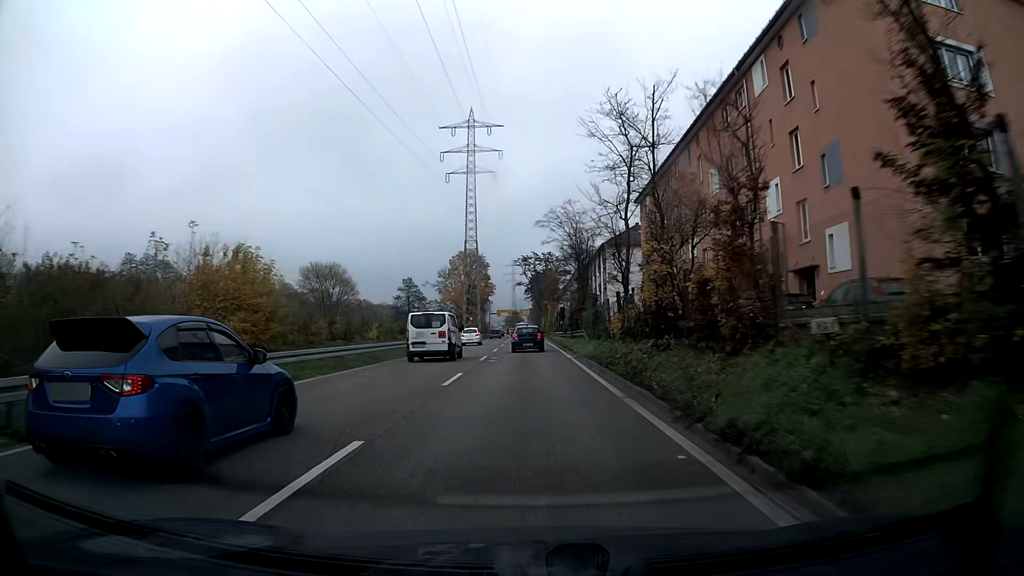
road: trunk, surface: asphalt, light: Day
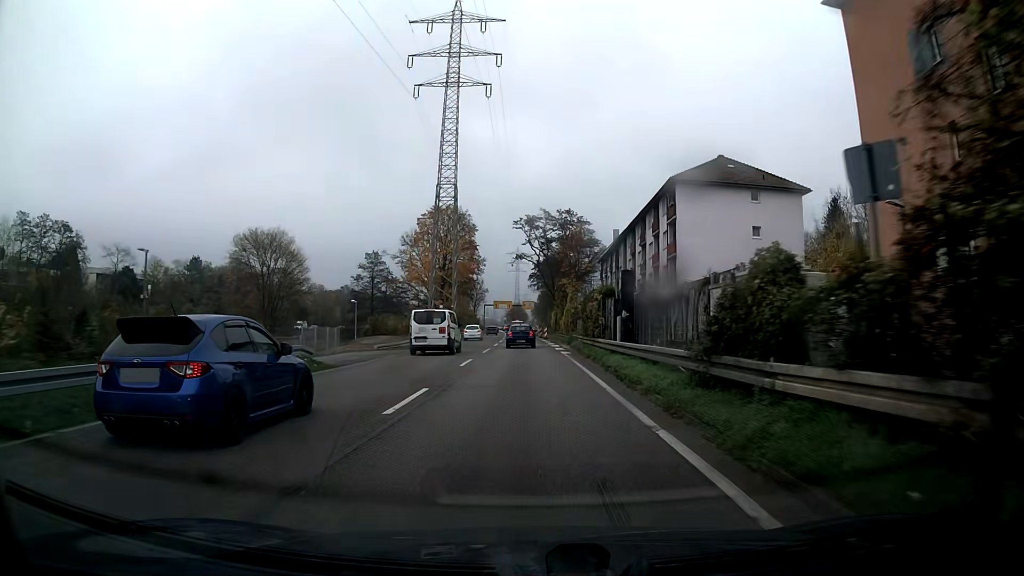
(-0.1, +41.8) m; 0°
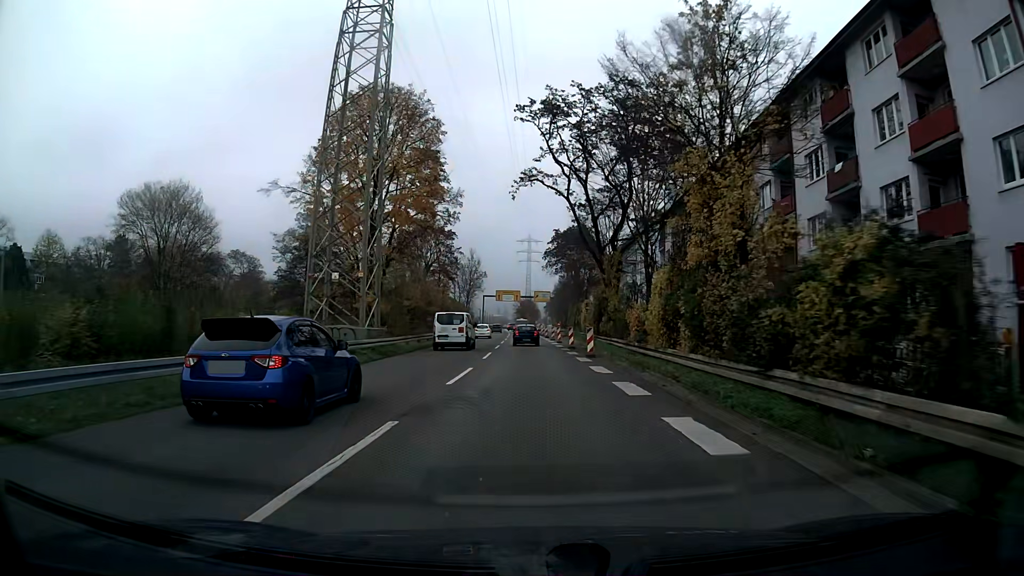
(-0.6, +42.0) m; -1°
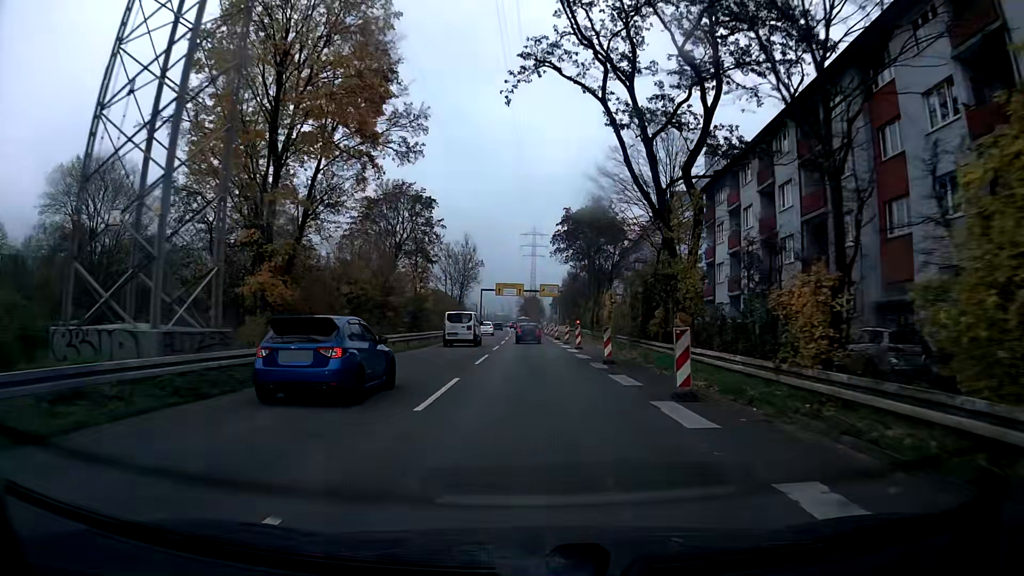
(-0.1, +16.9) m; 0°
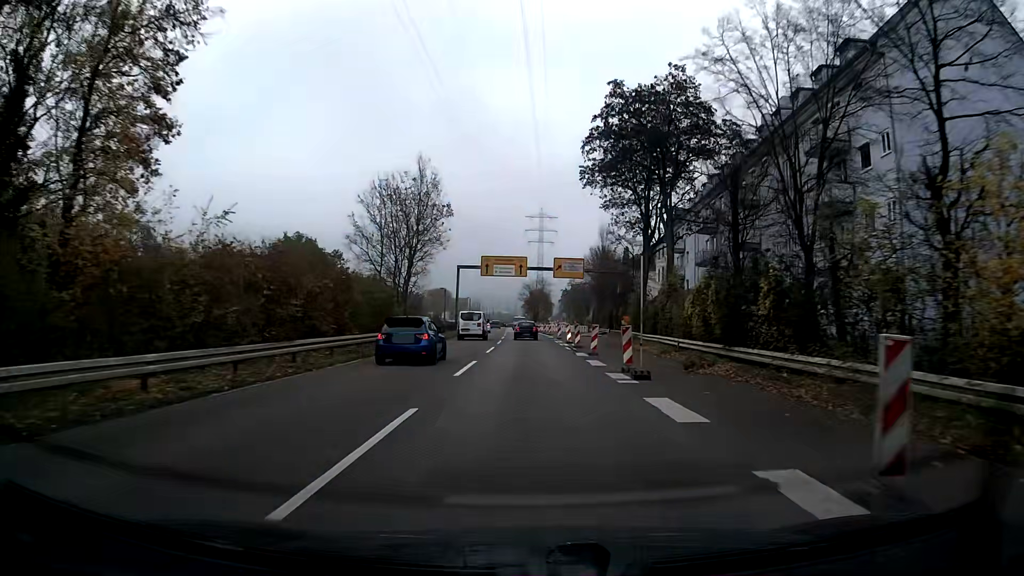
(+0.1, +42.3) m; -1°
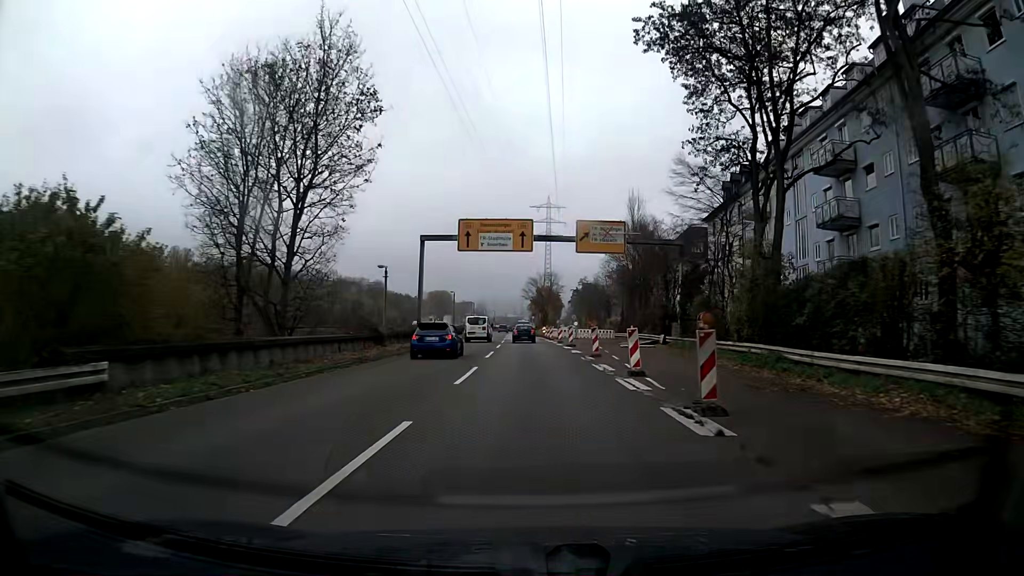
(-0.1, +25.6) m; 0°
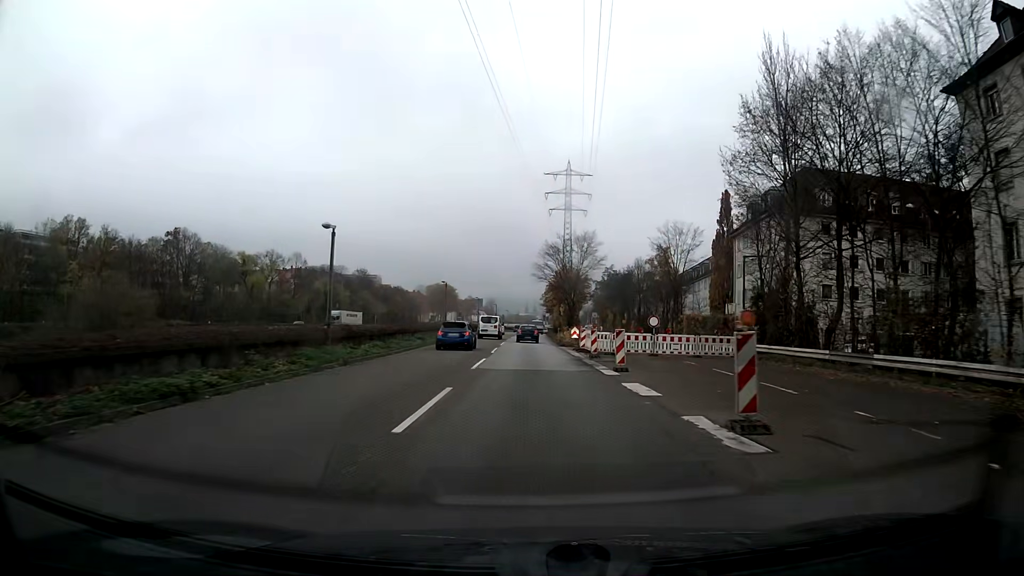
(-0.5, +43.6) m; -1°
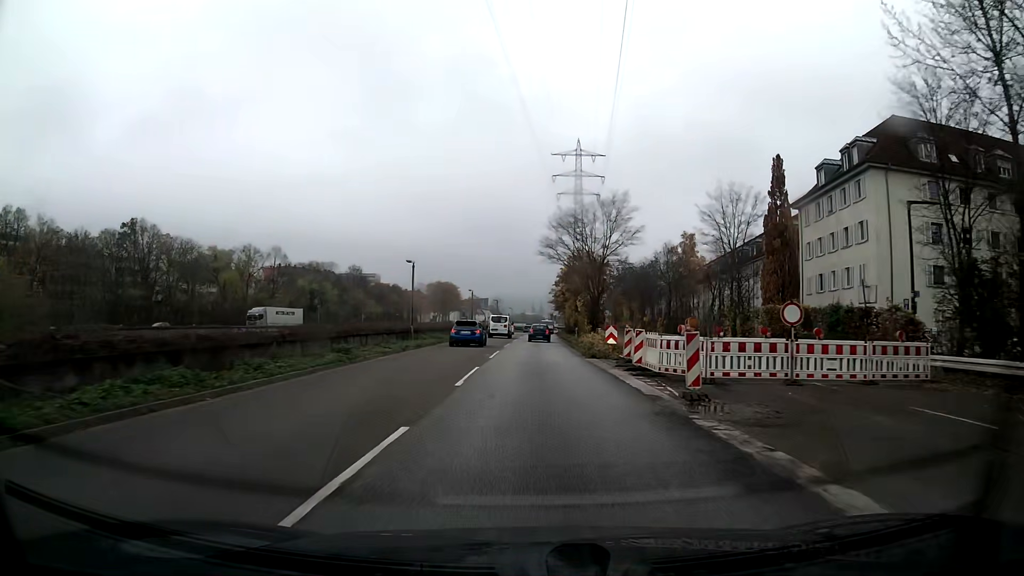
(-0.1, +17.8) m; 0°
